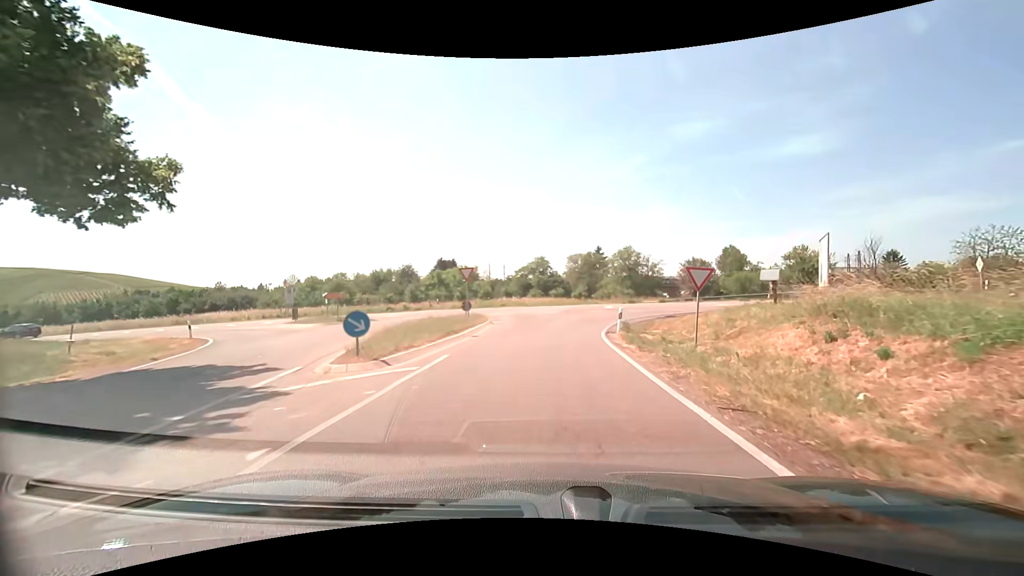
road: tertiary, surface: asphalt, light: Day
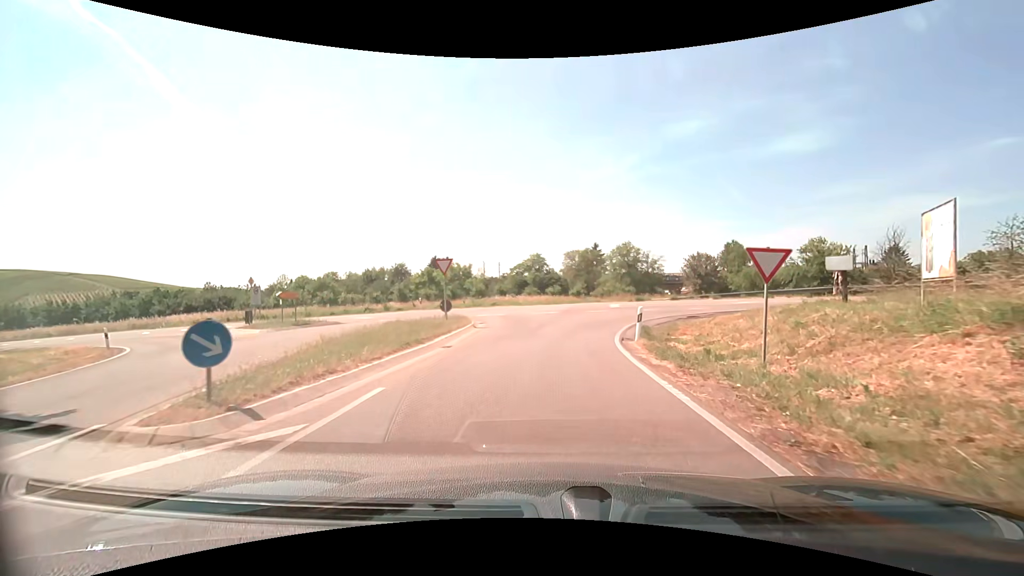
(+0.1, +4.8) m; +1°
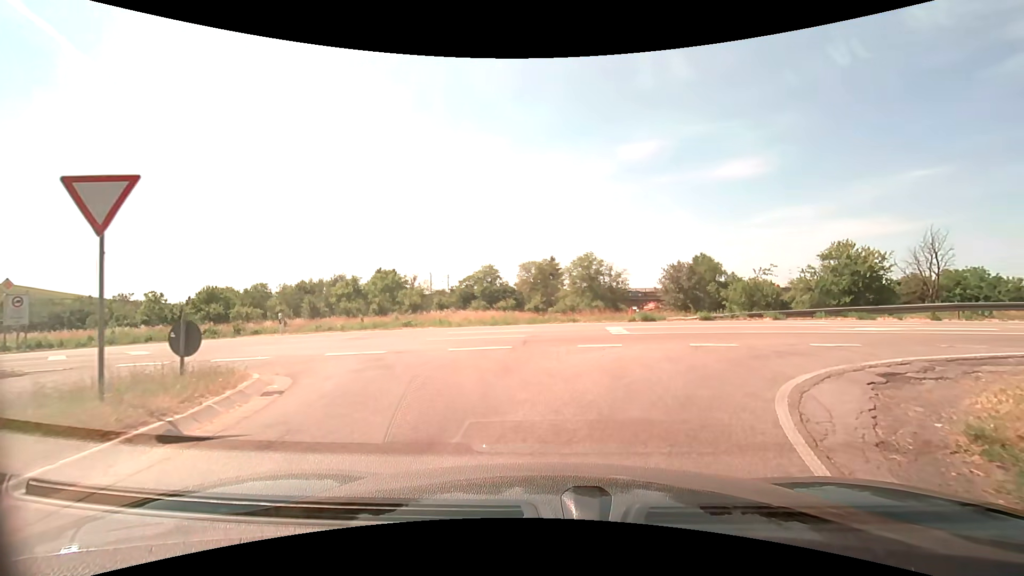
(+0.3, +14.5) m; +5°
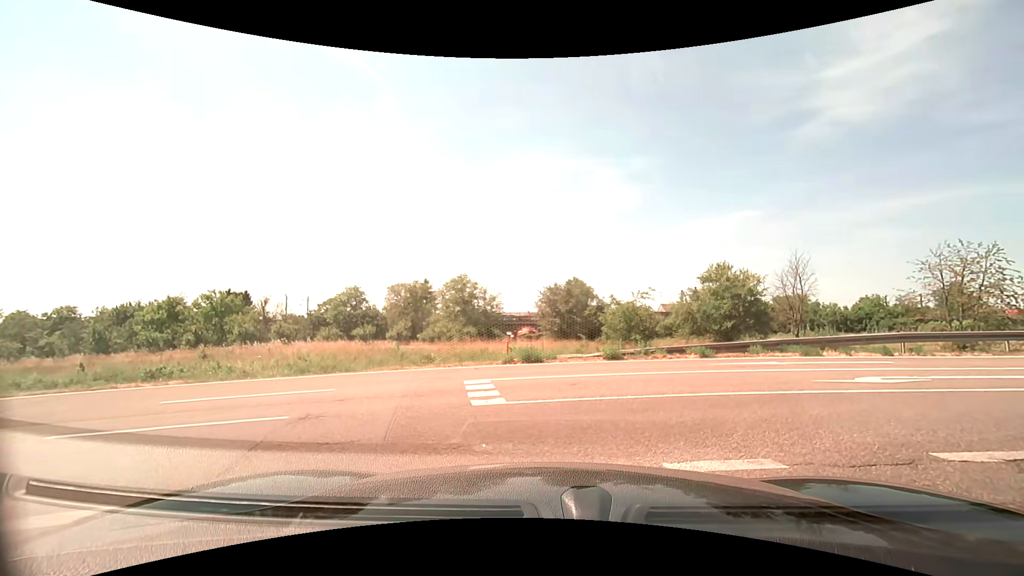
(+0.7, +7.3) m; +17°
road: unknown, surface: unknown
